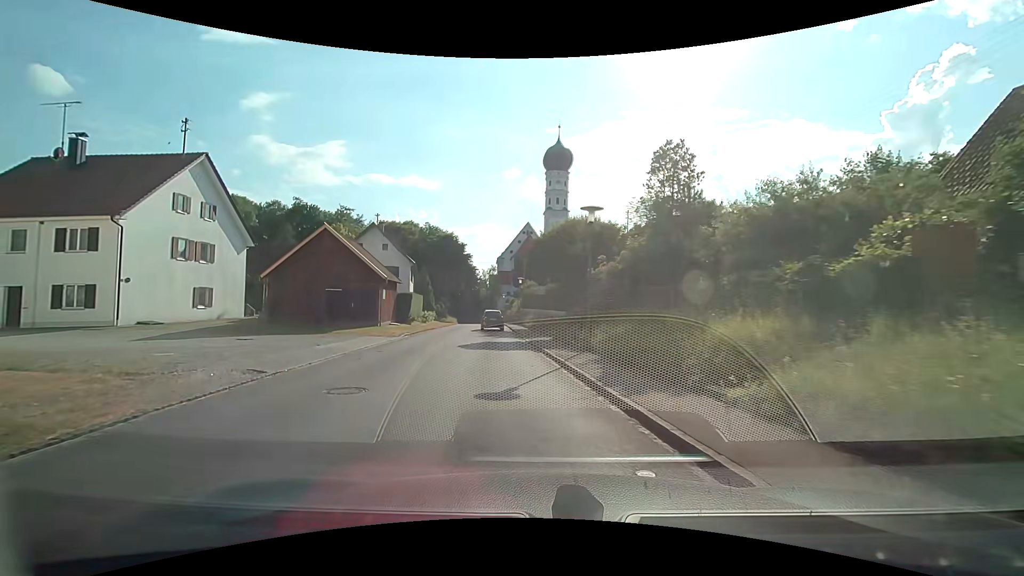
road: tertiary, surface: asphalt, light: Day
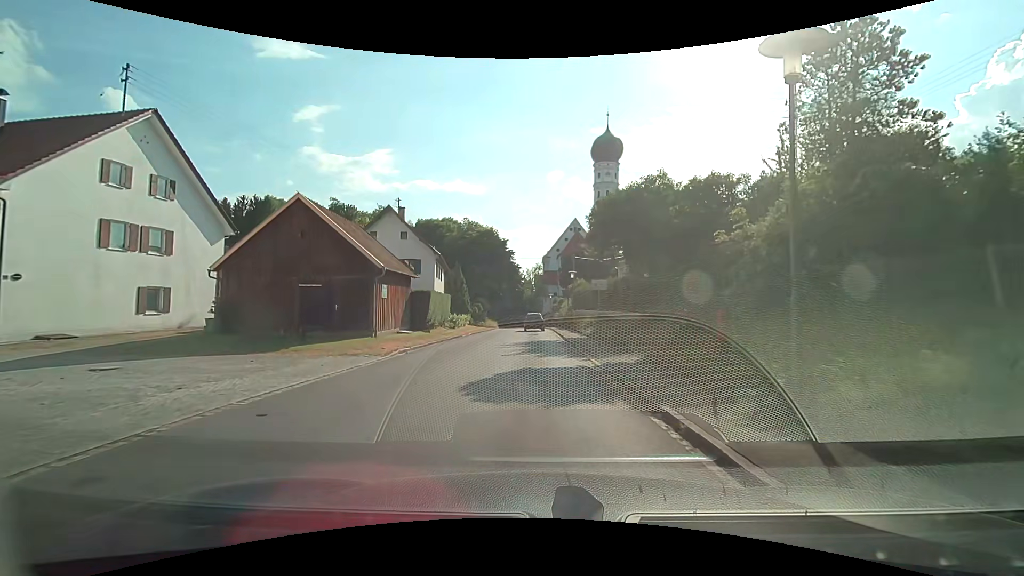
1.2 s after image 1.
(-0.6, +10.1) m; -5°
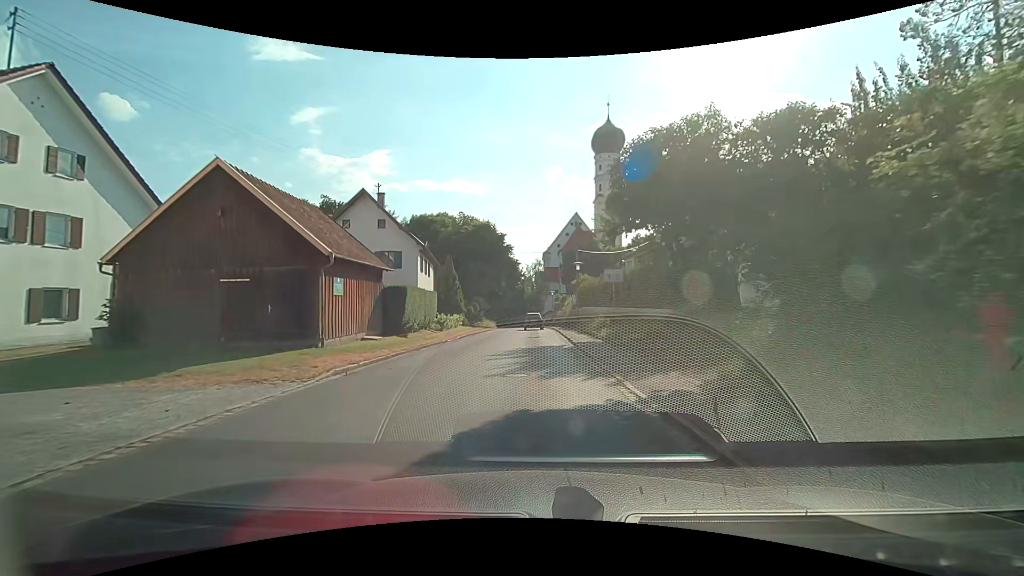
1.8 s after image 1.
(0.0, +5.5) m; 0°
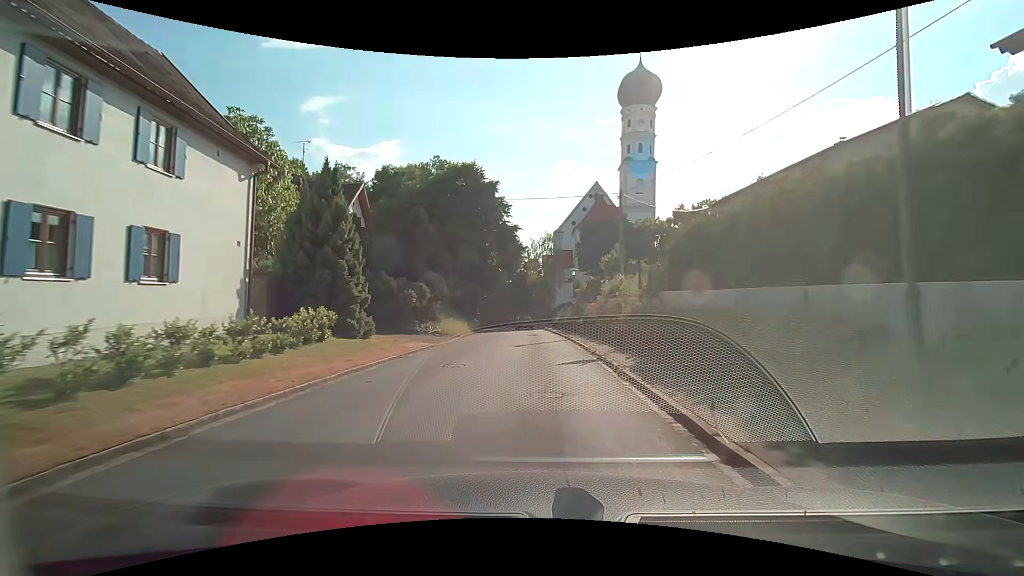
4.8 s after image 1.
(-0.4, +30.6) m; -1°
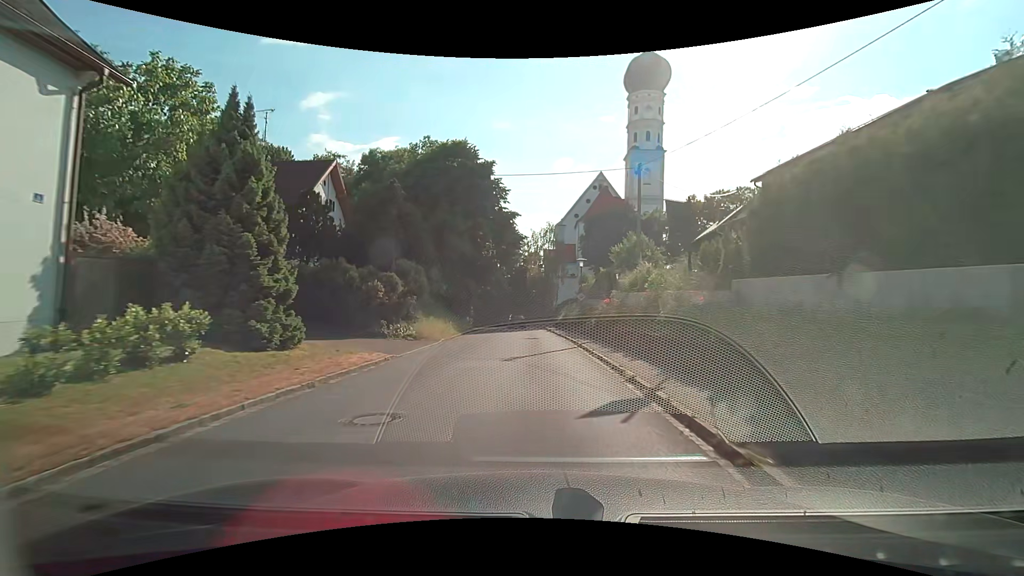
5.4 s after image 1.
(0.0, +6.2) m; 0°
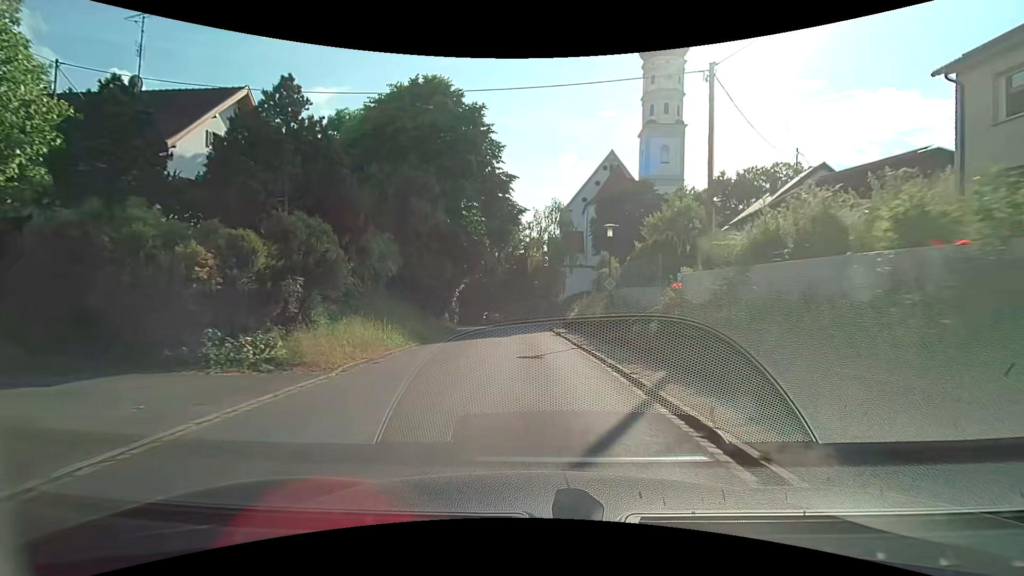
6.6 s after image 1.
(0.0, +12.1) m; 0°
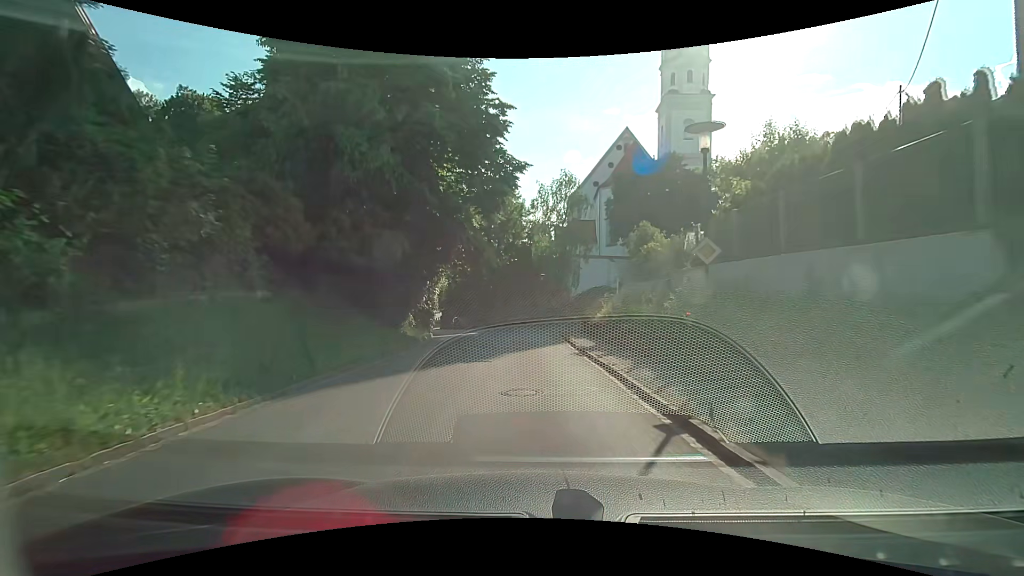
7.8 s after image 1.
(-0.1, +11.8) m; -1°
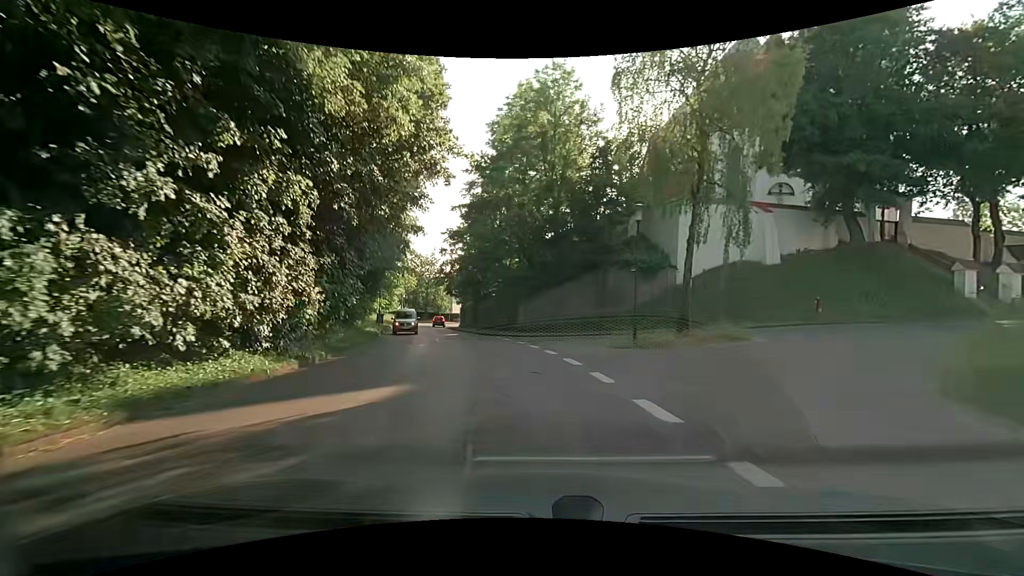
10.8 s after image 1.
(-0.9, +28.7) m; -4°
(-1, +10) (-2, +20) (-4, +30) (-7, +39) (-10, +49) (-13, +58) (-15, +68) (-16, +78) (-15, +88) (-12, +98) m
